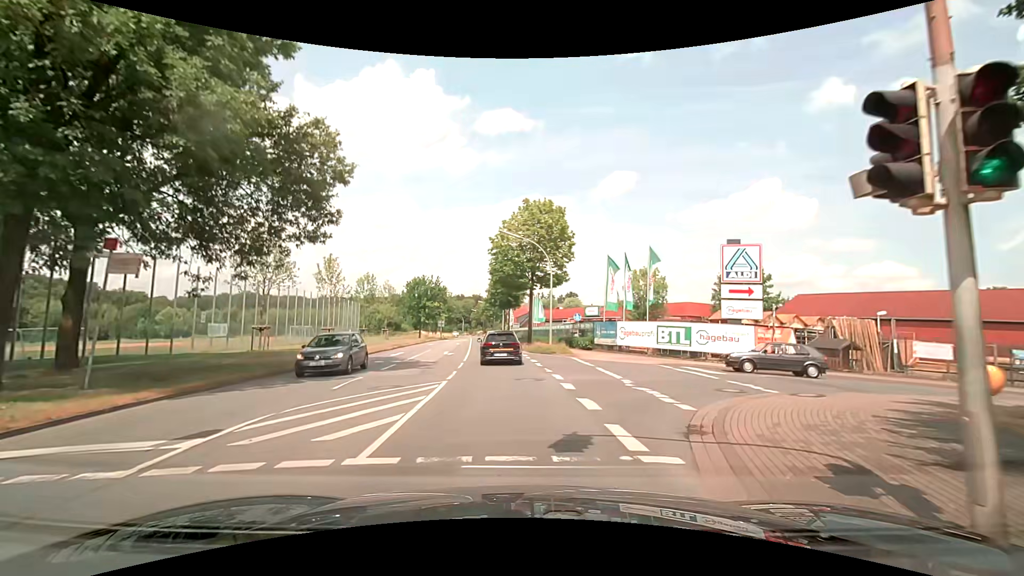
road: secondary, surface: asphalt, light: Day
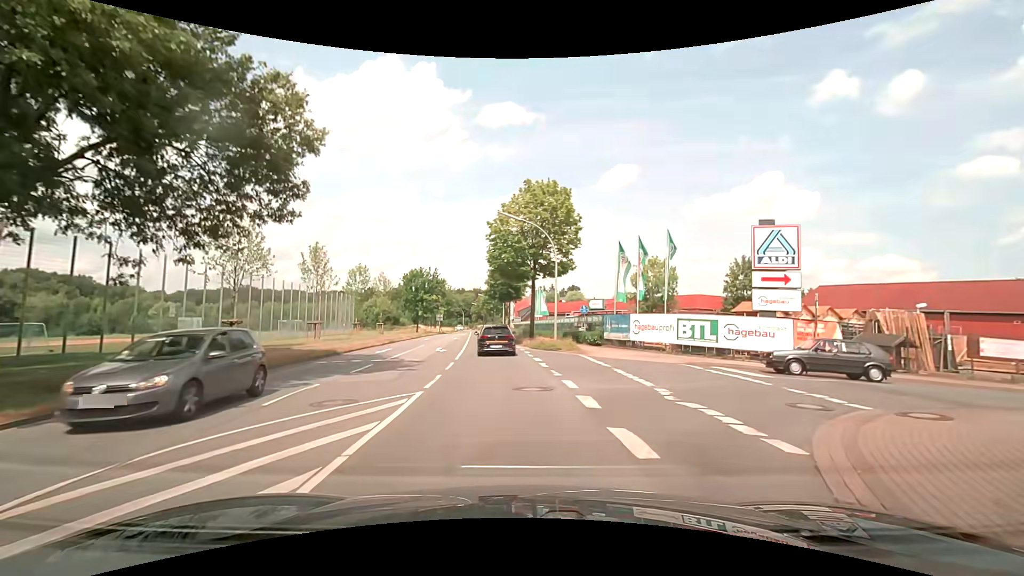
(0.0, +3.7) m; +1°
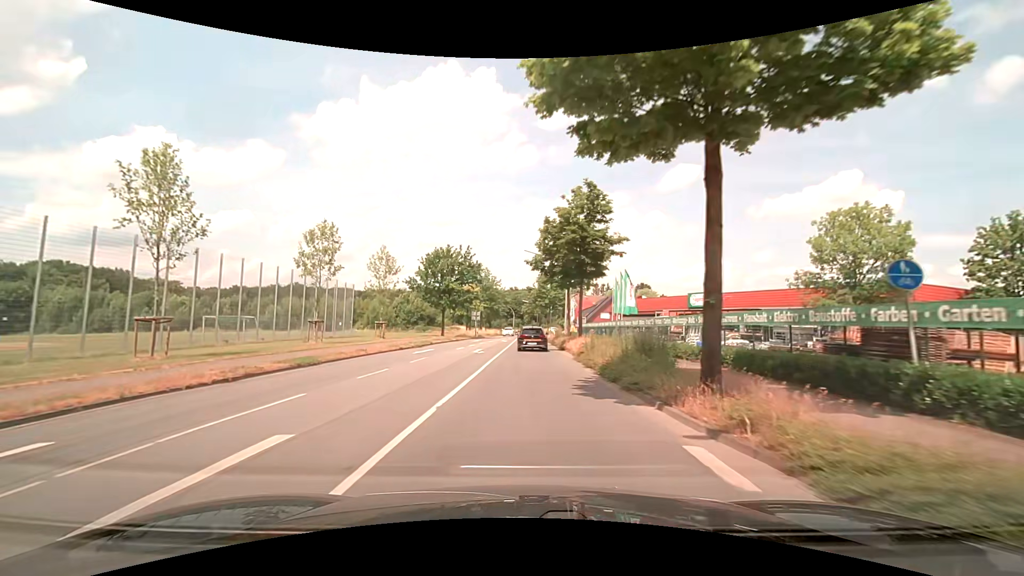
(-1.7, +27.1) m; -7°
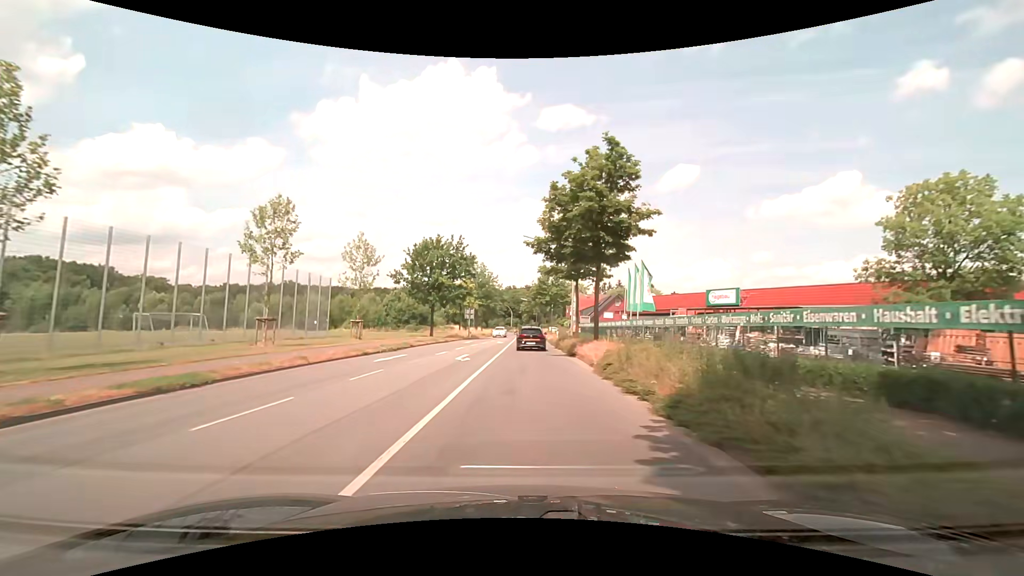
(0.0, +6.8) m; 0°
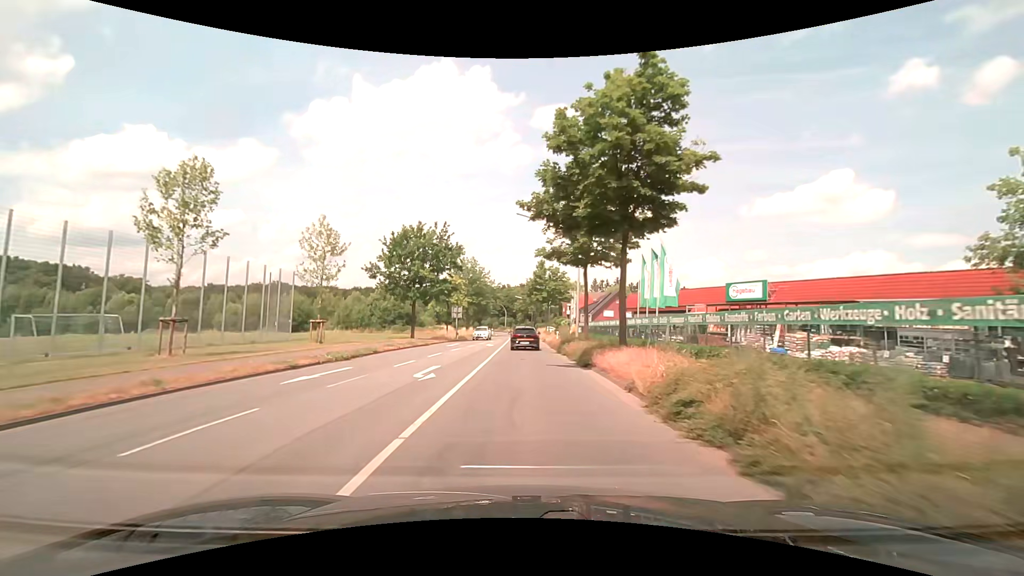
(0.0, +7.2) m; +1°
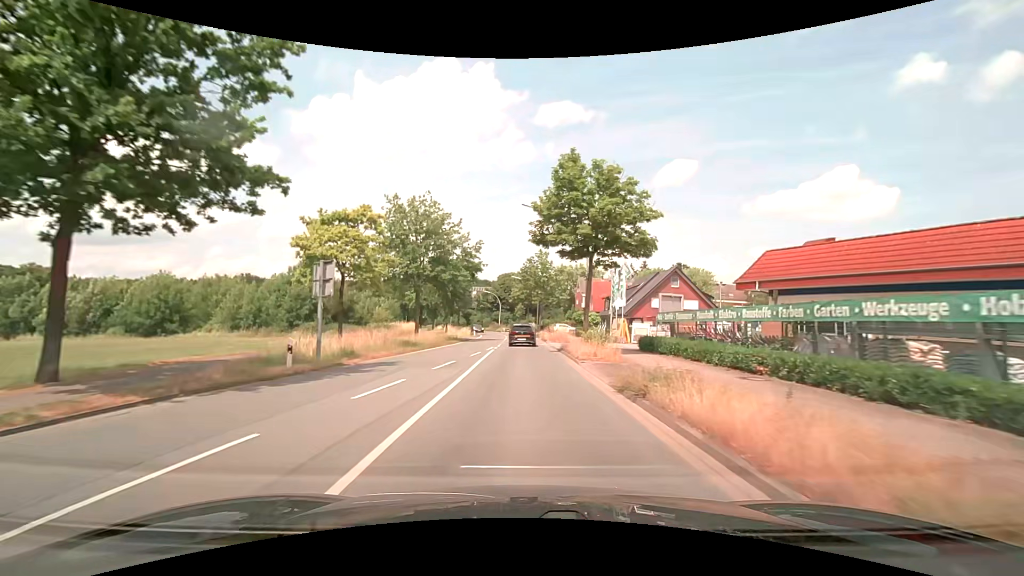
(0.0, +38.5) m; 0°
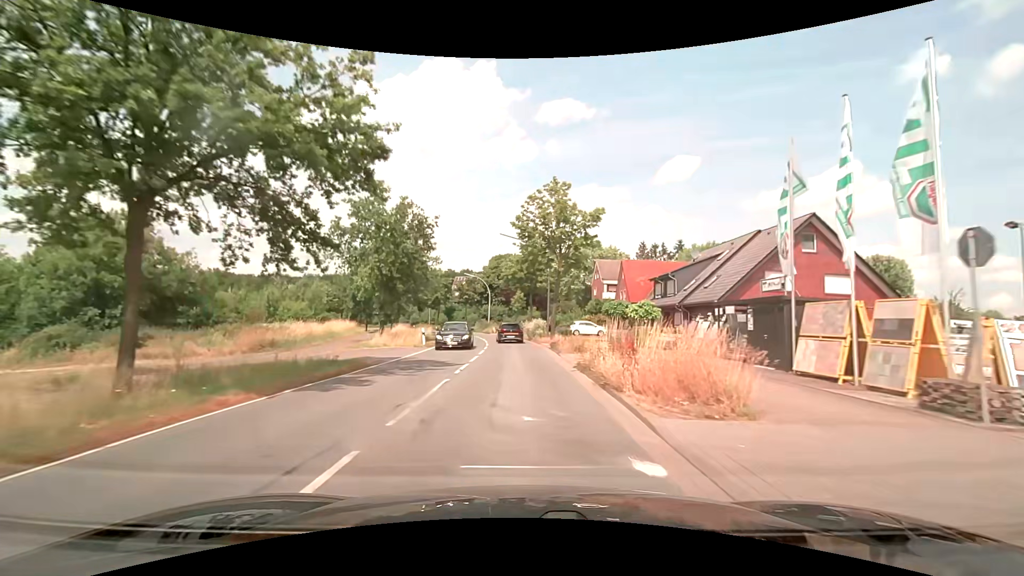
(+0.2, +31.1) m; 0°
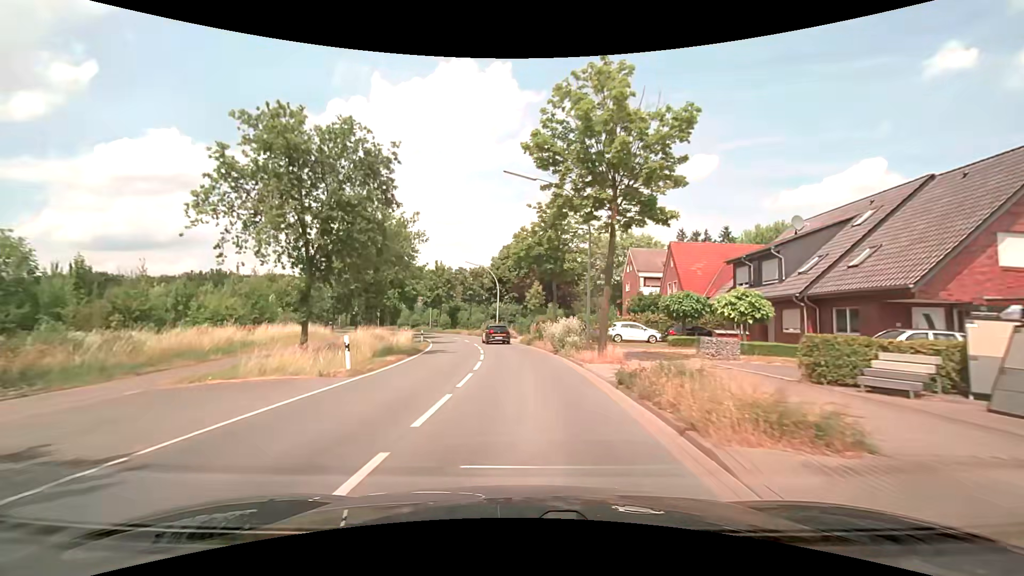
(-0.2, +15.5) m; -2°
(0, +10) (-1, +20) (-1, +30) (-3, +40) (-5, +50) (-7, +59) (-11, +69) (-14, +78) (-19, +87) (-23, +96) m
